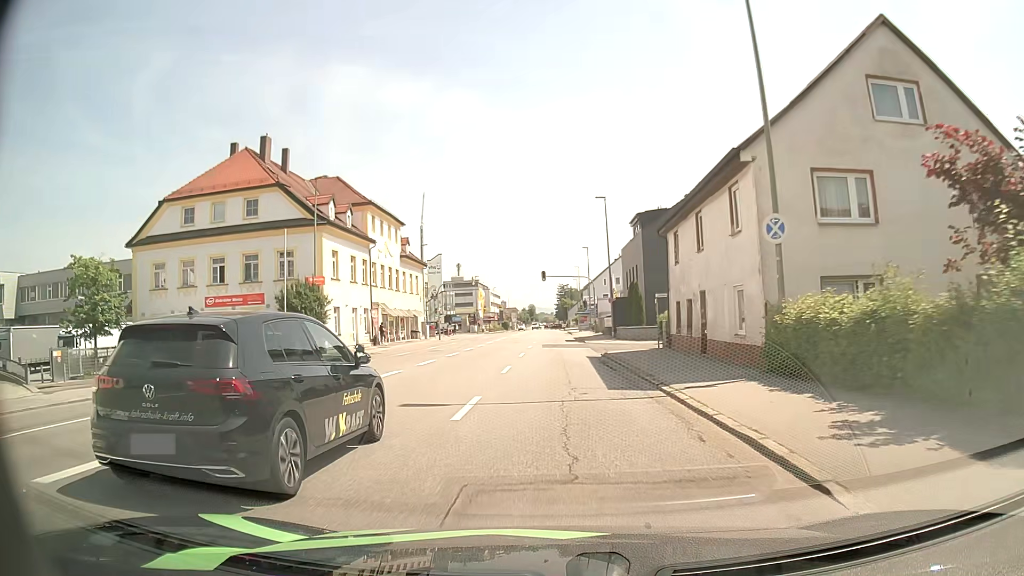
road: tertiary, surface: asphalt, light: Day
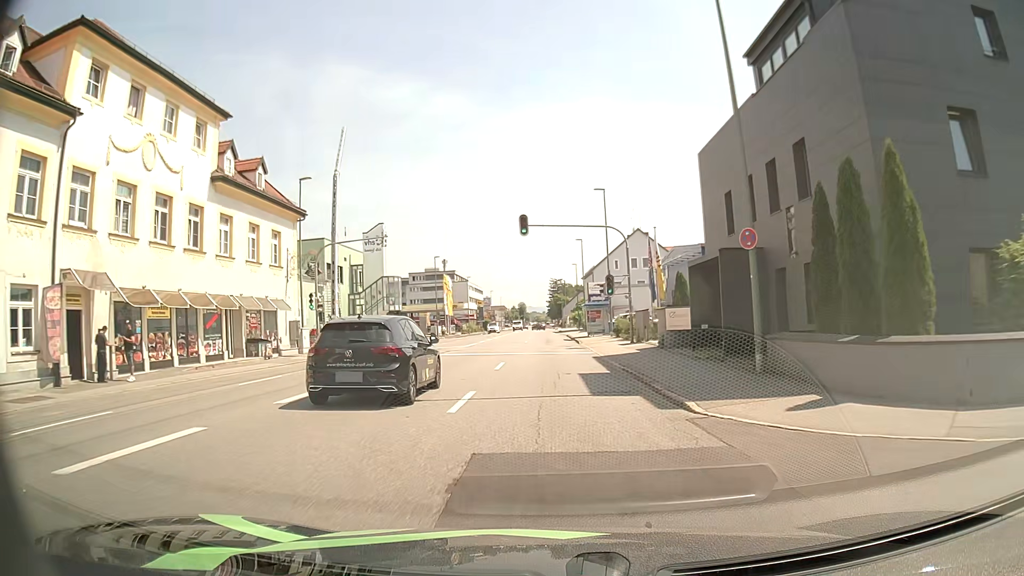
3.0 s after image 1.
(-0.2, +35.5) m; 0°
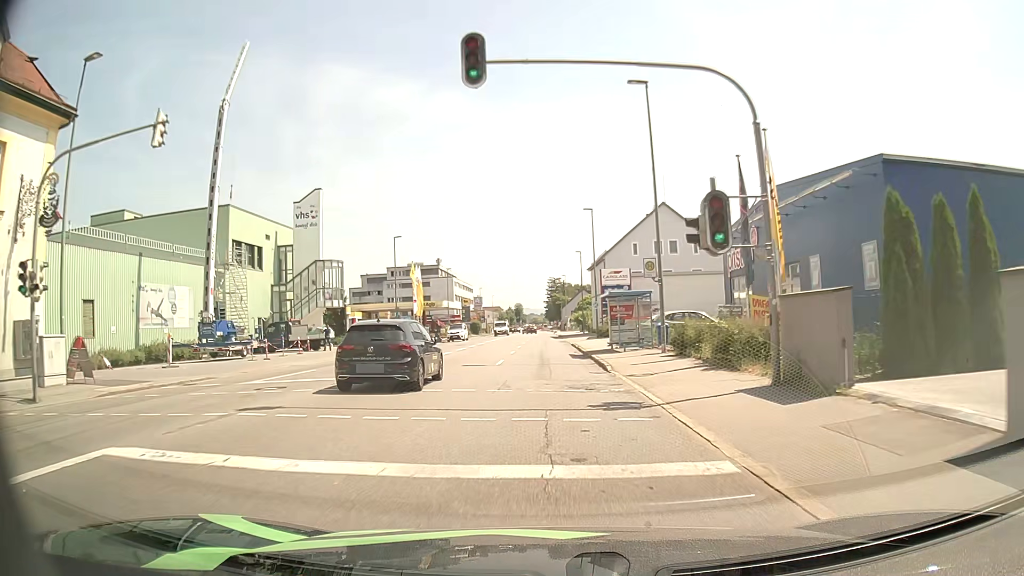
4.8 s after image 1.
(0.0, +21.8) m; 0°
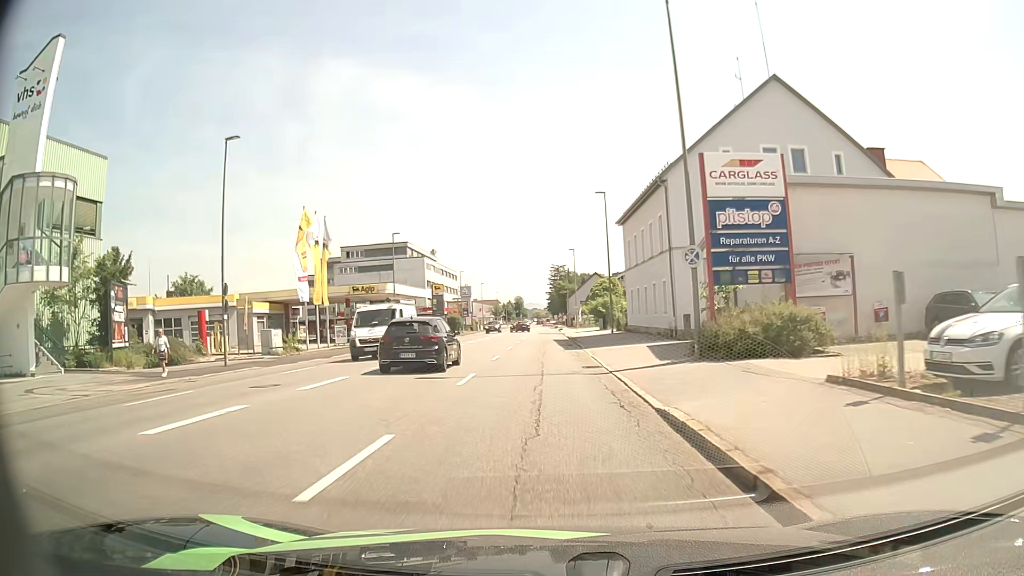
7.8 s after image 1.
(+0.1, +35.8) m; 0°
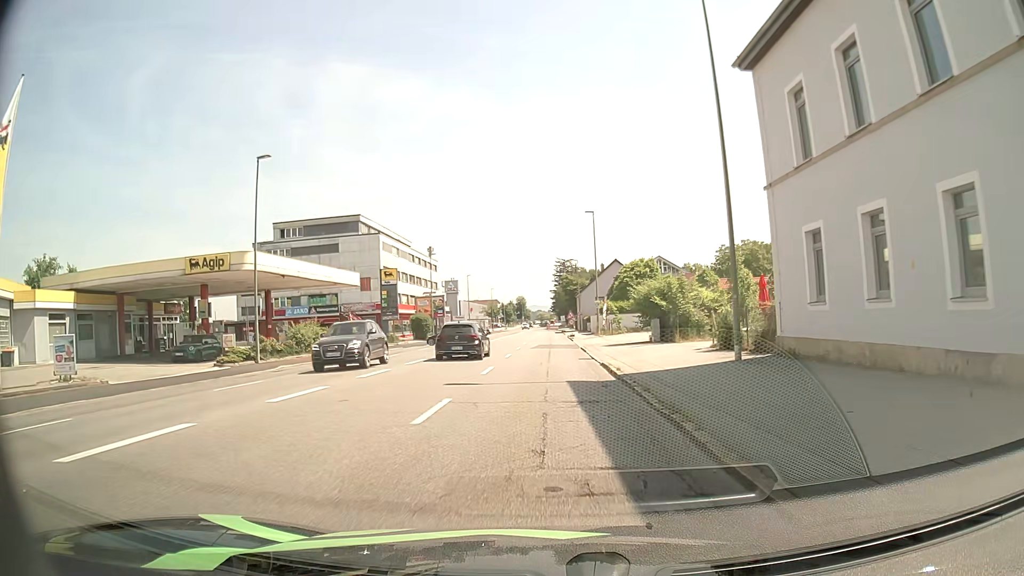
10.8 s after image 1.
(-0.2, +31.8) m; -1°
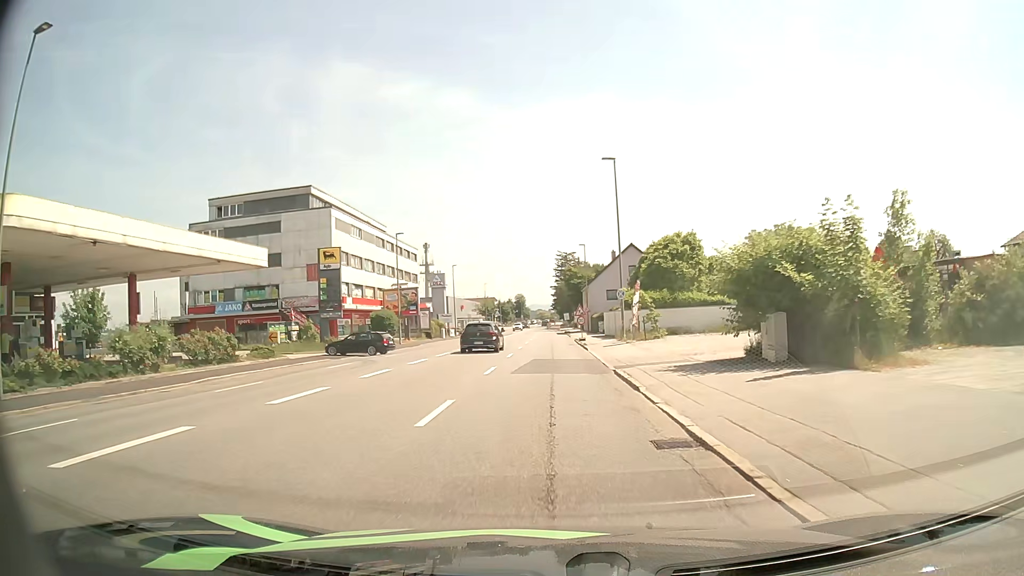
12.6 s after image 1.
(-0.1, +18.3) m; 0°
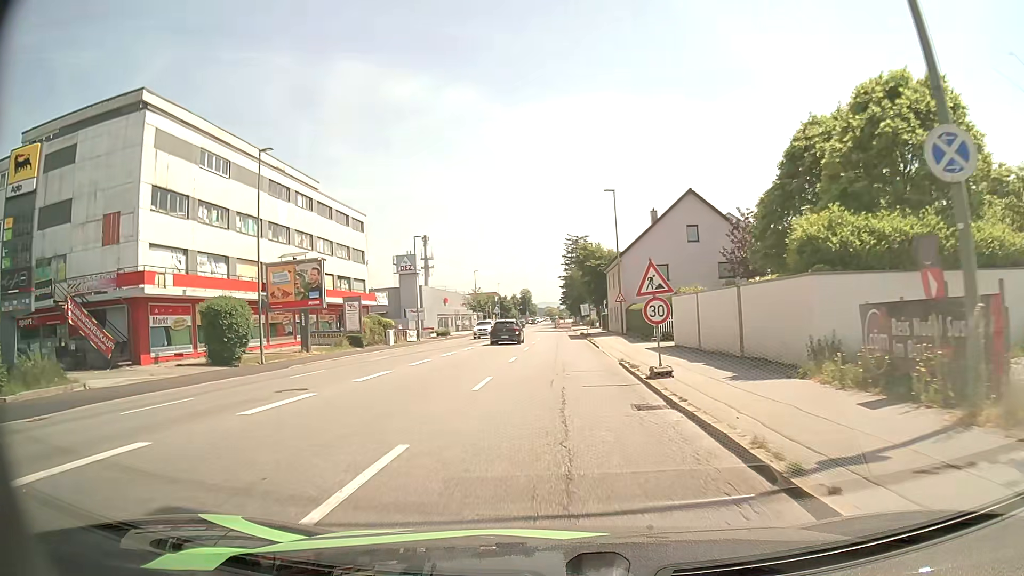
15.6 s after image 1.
(-0.1, +31.7) m; -1°
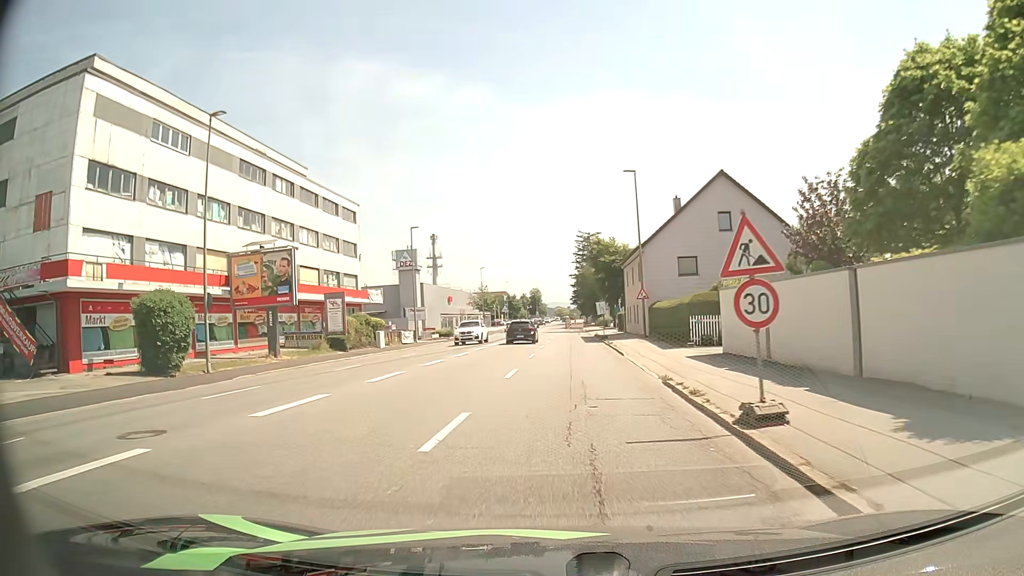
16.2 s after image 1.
(-0.1, +6.3) m; -1°
(0, +10) (-1, +20) (-1, +30) (-1, +40) (-1, +50) (-1, +60) (0, +70) (0, +80) (0, +90) (+1, +100) m
